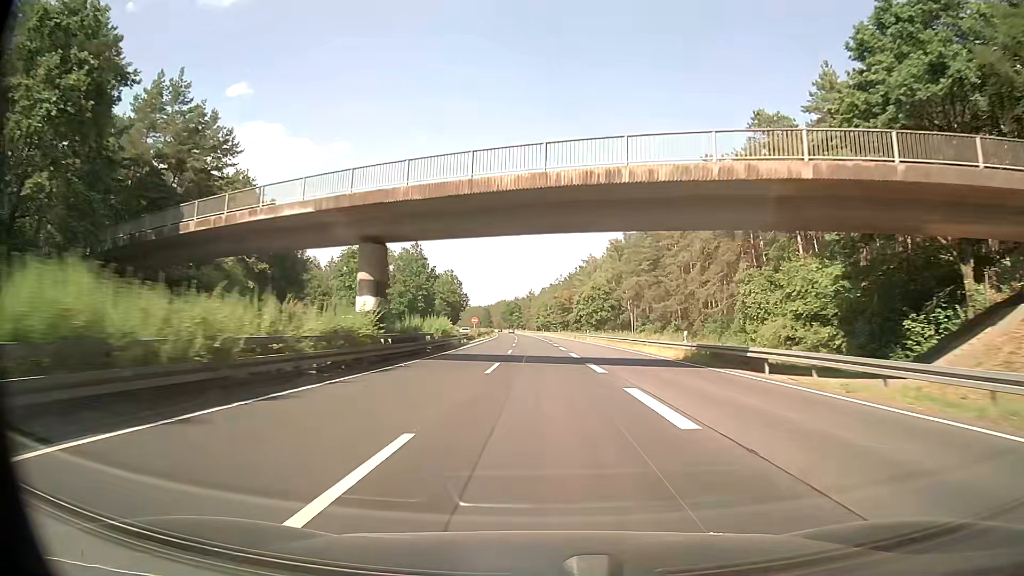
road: trunk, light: Day
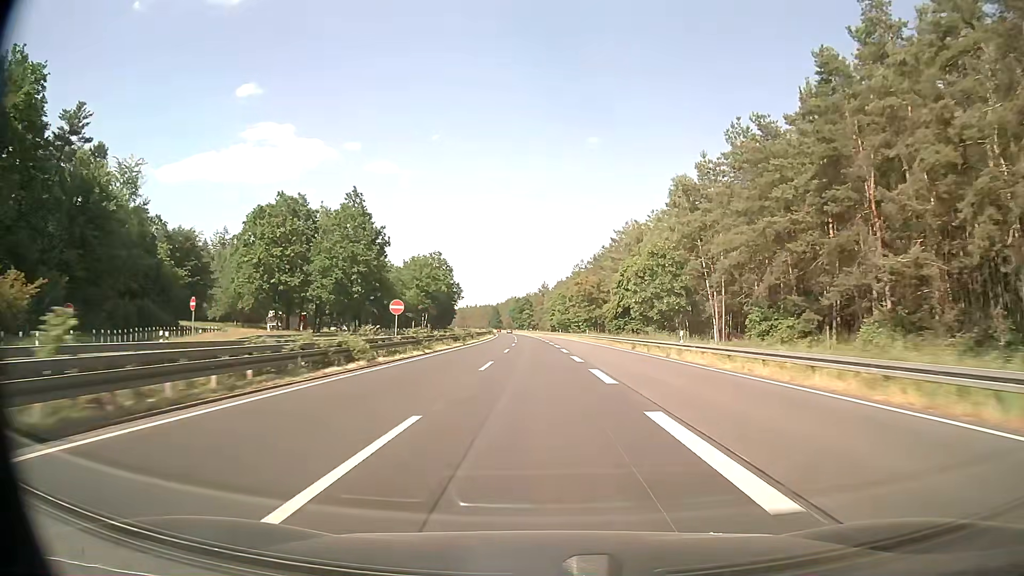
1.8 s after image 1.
(-0.2, +52.4) m; -1°
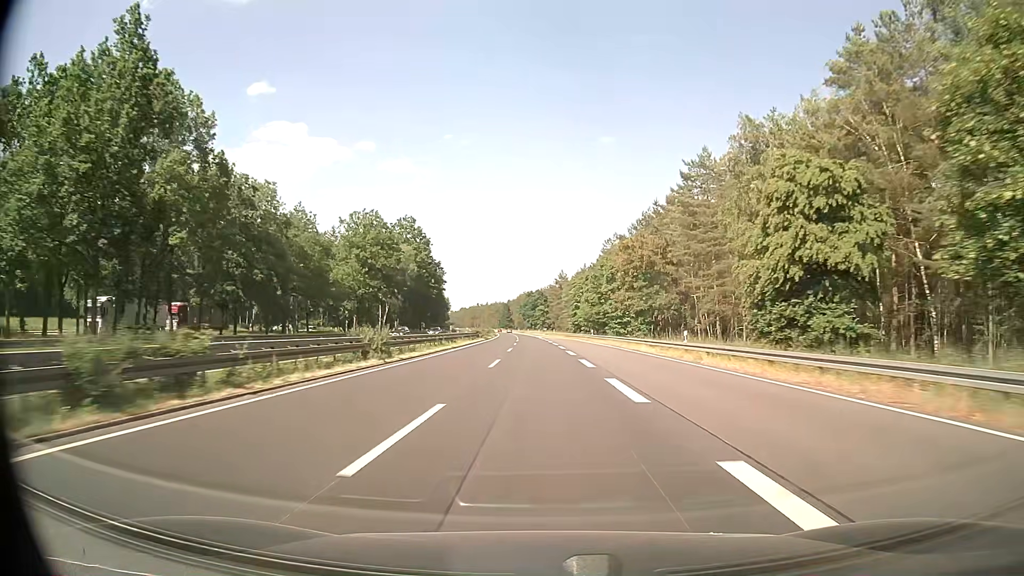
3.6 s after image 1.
(-0.5, +52.3) m; -1°
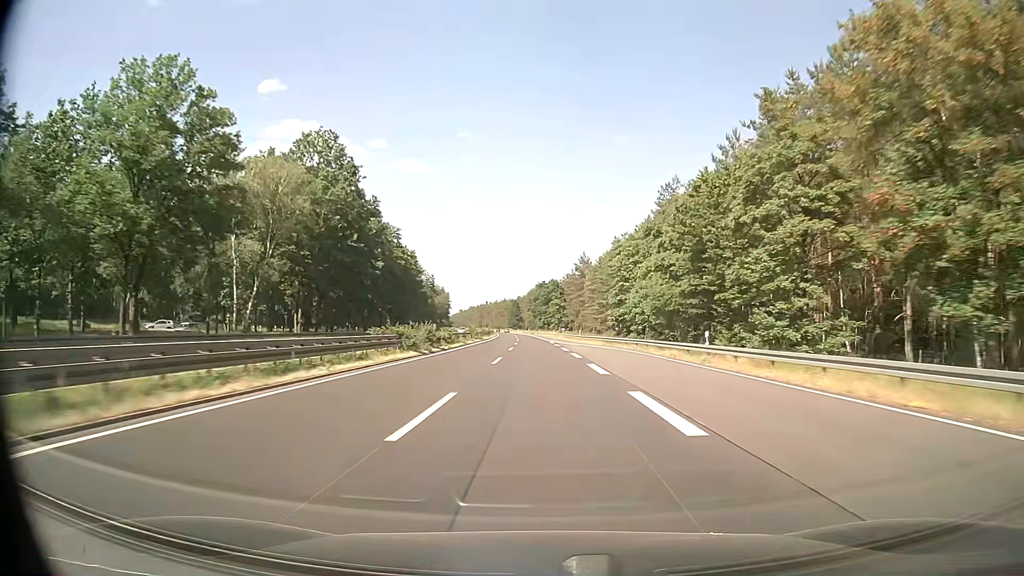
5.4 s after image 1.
(-0.6, +52.3) m; -1°
(0, +10) (0, +20) (0, +30) (0, +40) (0, +50) (-1, +60) (-1, +70) (-1, +80) (-1, +90) (-2, +100) m
